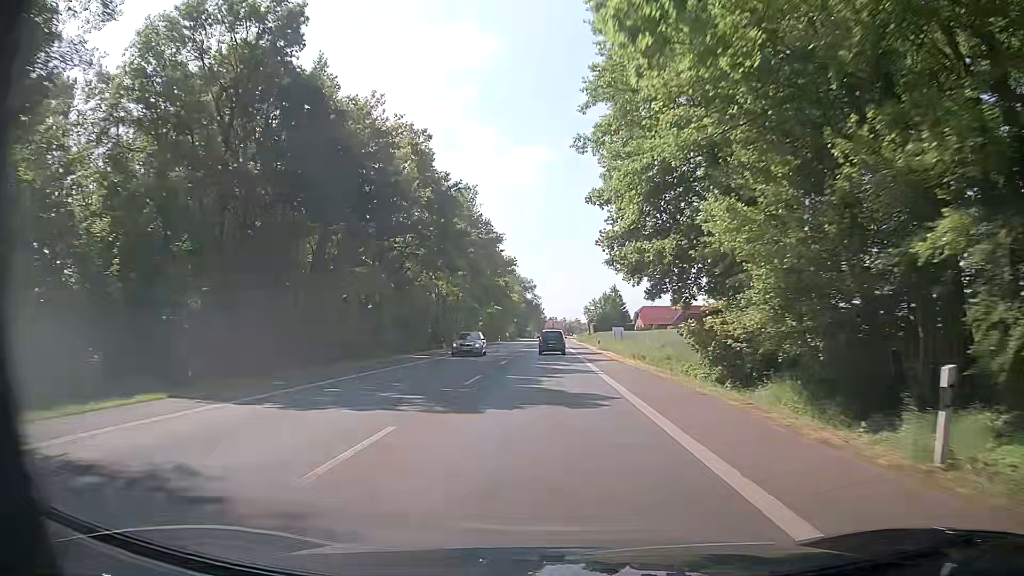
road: primary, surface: asphalt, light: Day
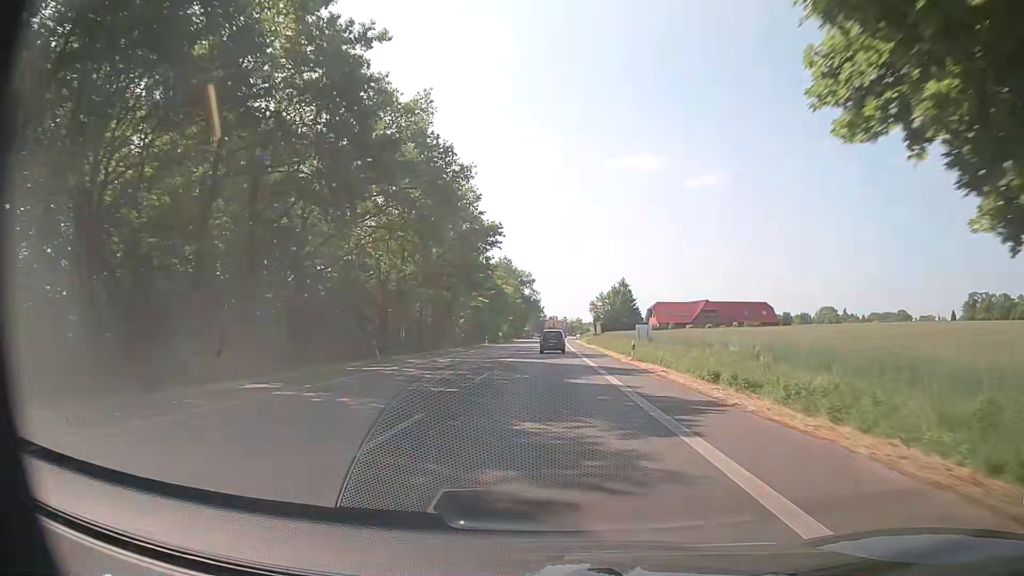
(0.0, +22.5) m; 0°
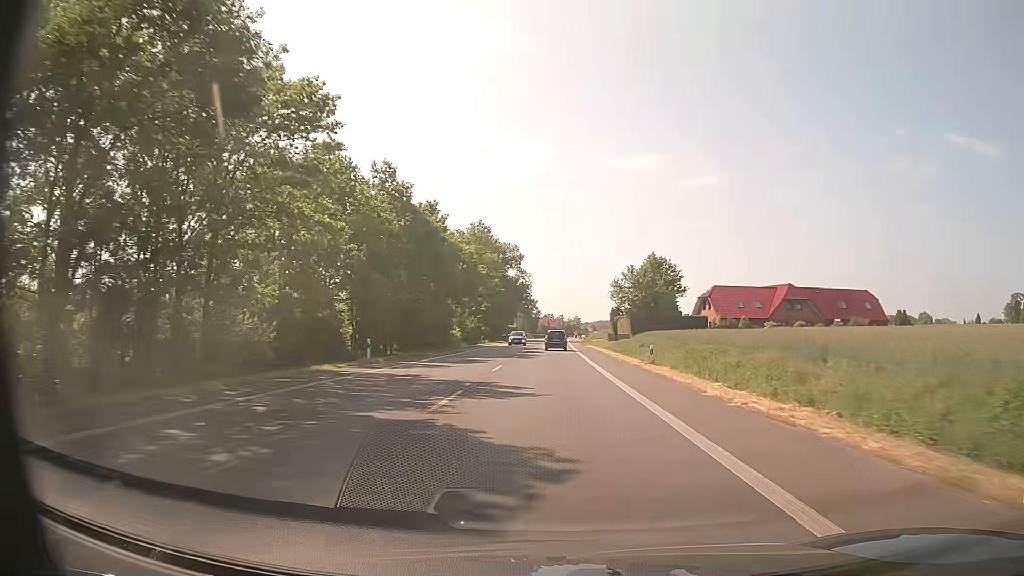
(+0.4, +56.3) m; +1°
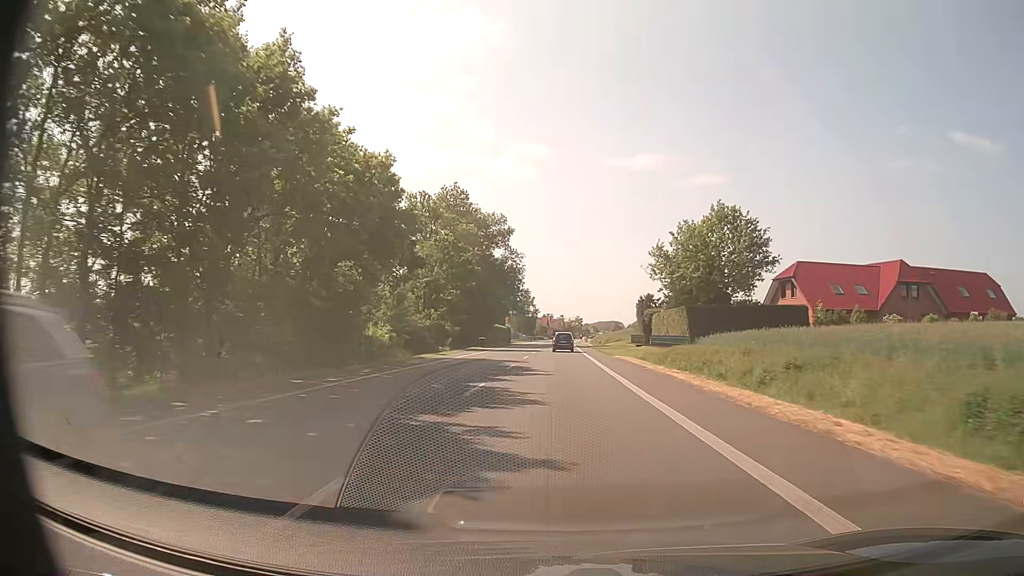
(0.0, +33.7) m; 0°
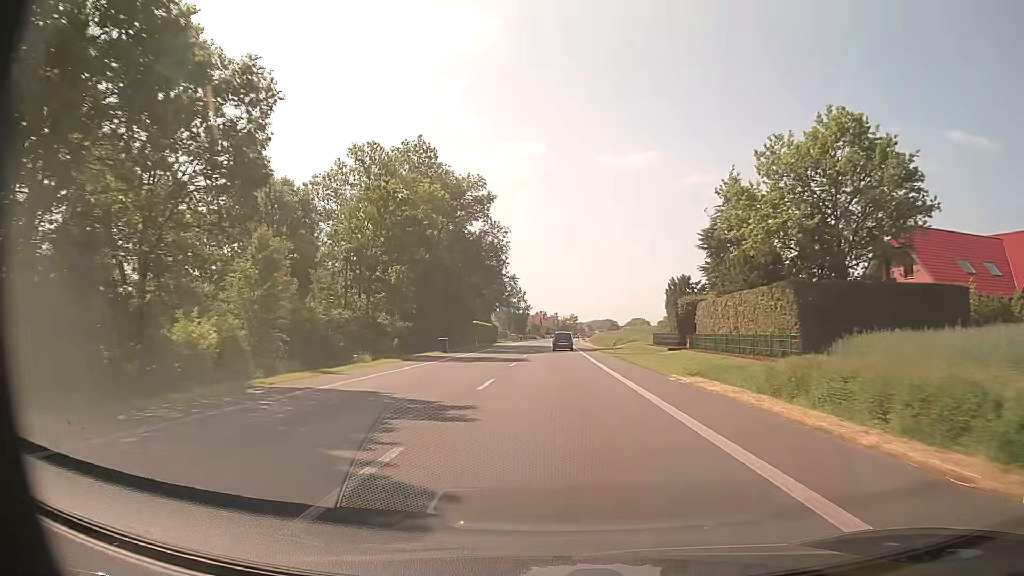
(0.0, +22.5) m; 0°
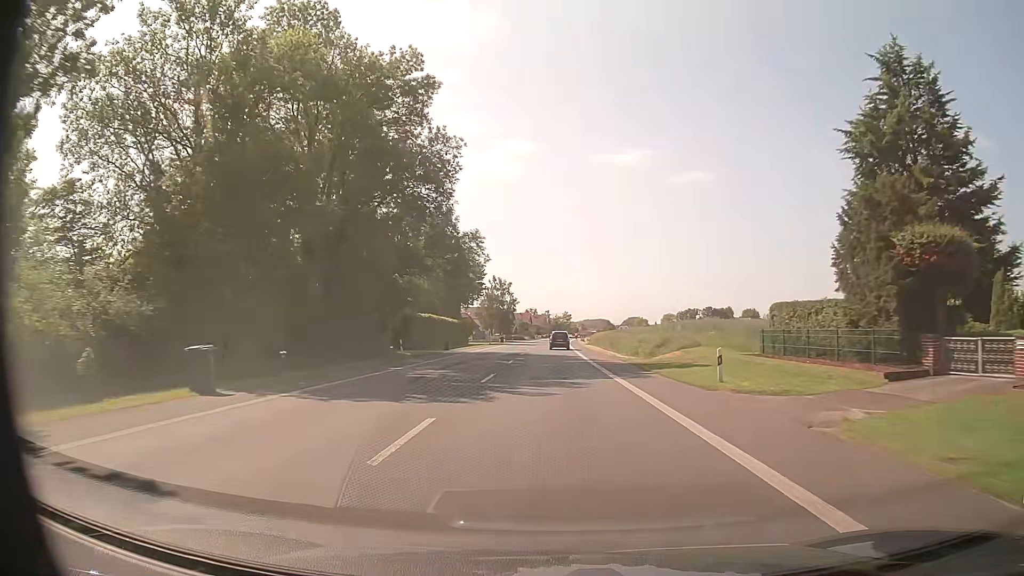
(+0.3, +33.8) m; +1°
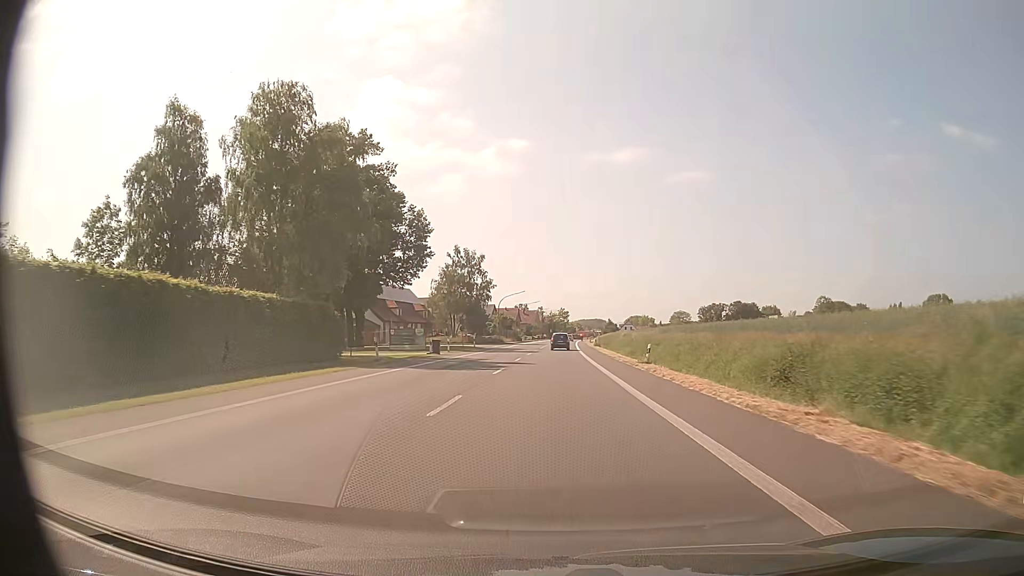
(+0.3, +56.4) m; 0°
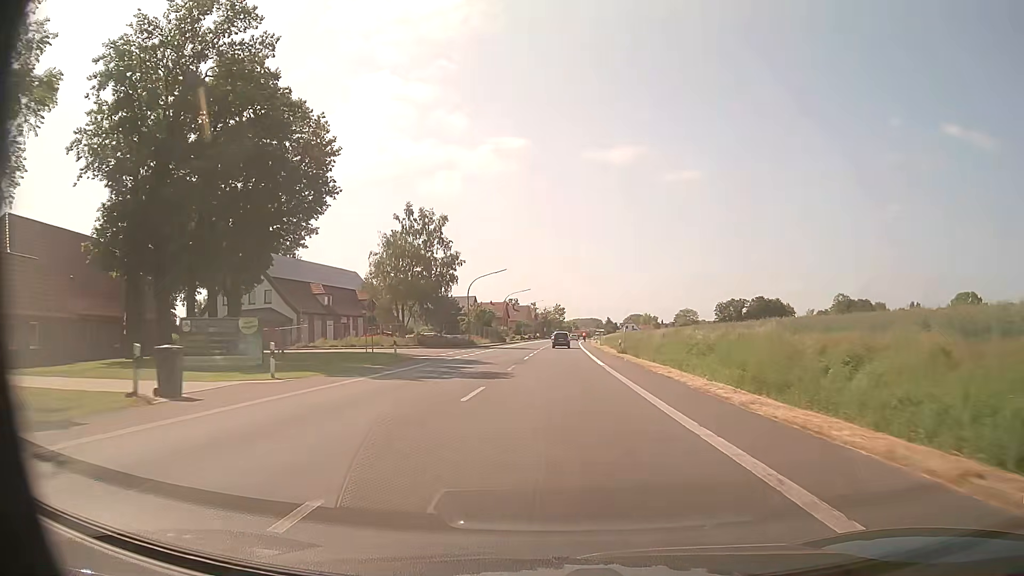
(+0.2, +33.9) m; +1°
(0, +10) (0, +20) (0, +30) (0, +40) (+1, +50) (+1, +60) (+1, +70) (+2, +80) (+2, +90) (+3, +100) m
